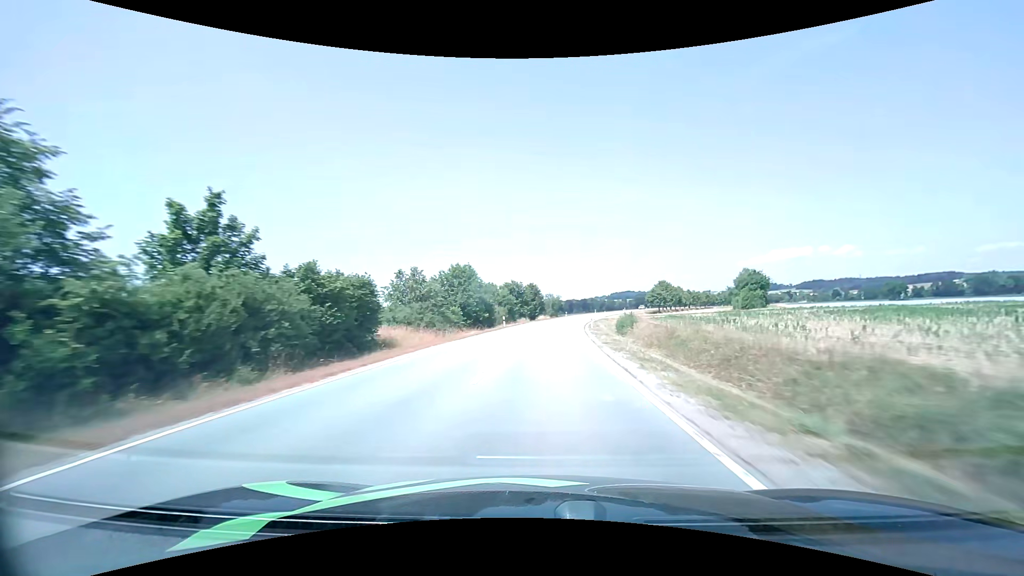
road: tertiary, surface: asphalt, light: Day
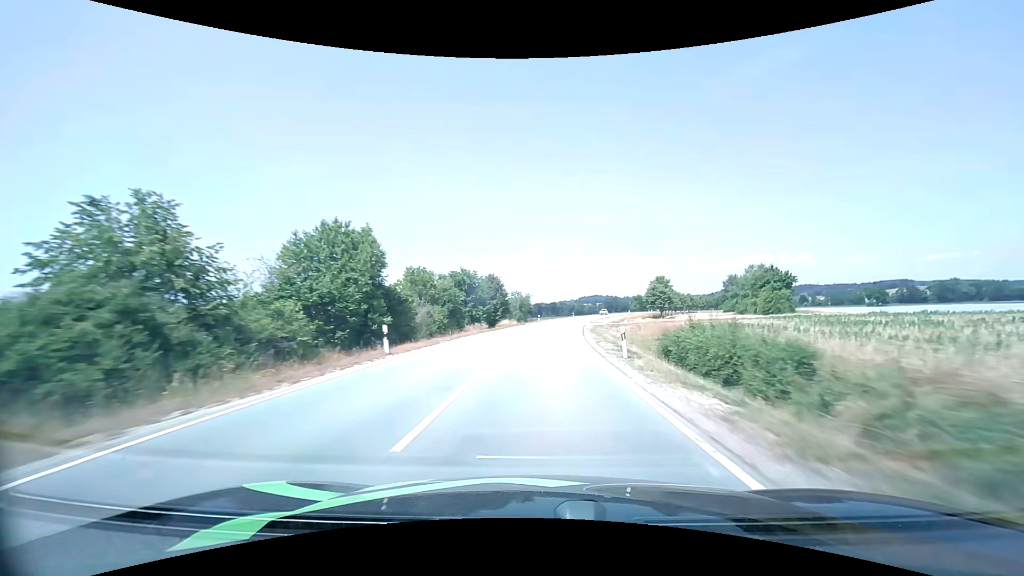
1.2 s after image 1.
(+0.9, +29.1) m; +3°
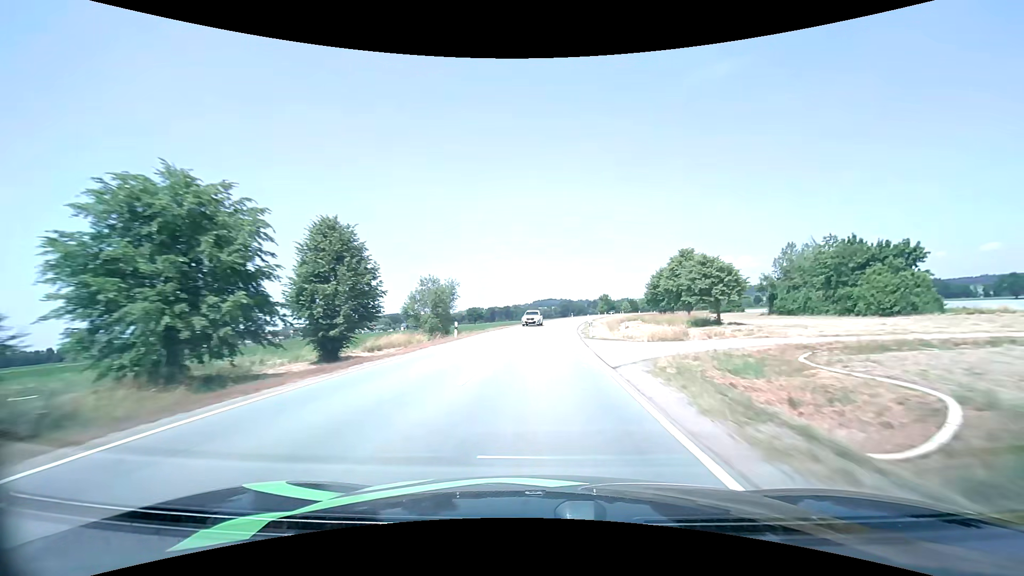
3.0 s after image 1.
(+2.3, +44.2) m; +5°
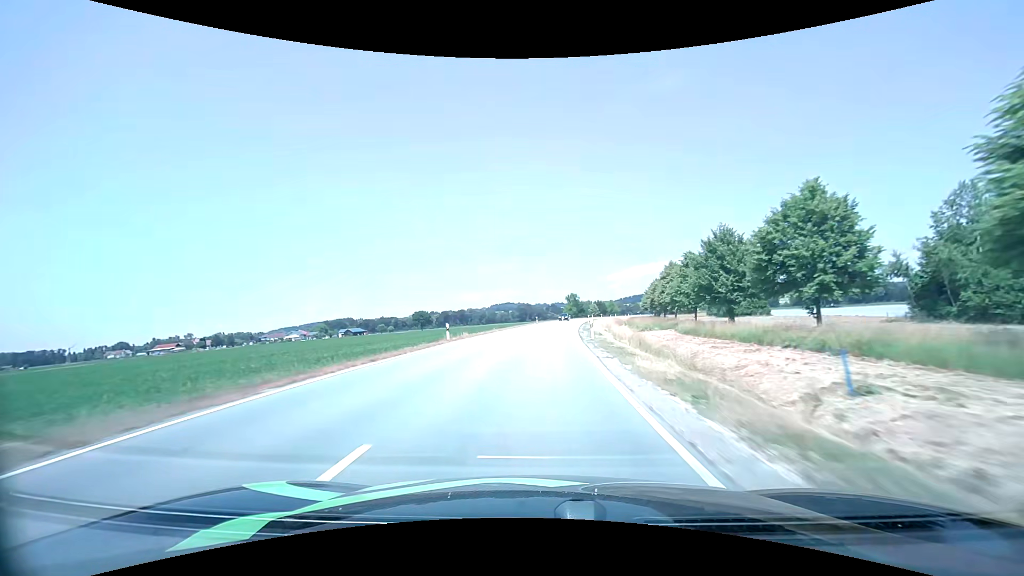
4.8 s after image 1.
(+1.8, +44.8) m; +5°
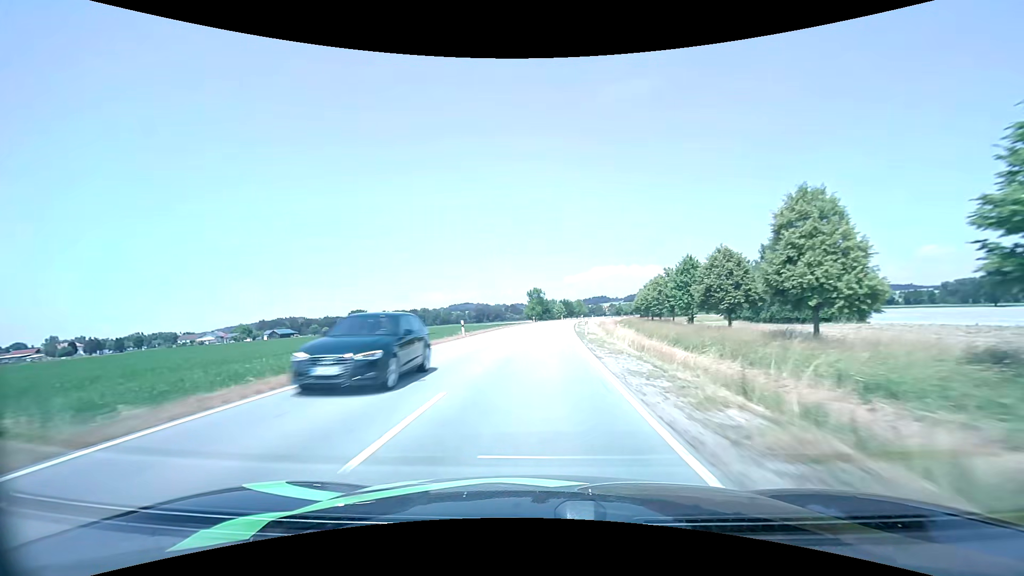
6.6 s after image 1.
(+2.0, +45.1) m; +5°
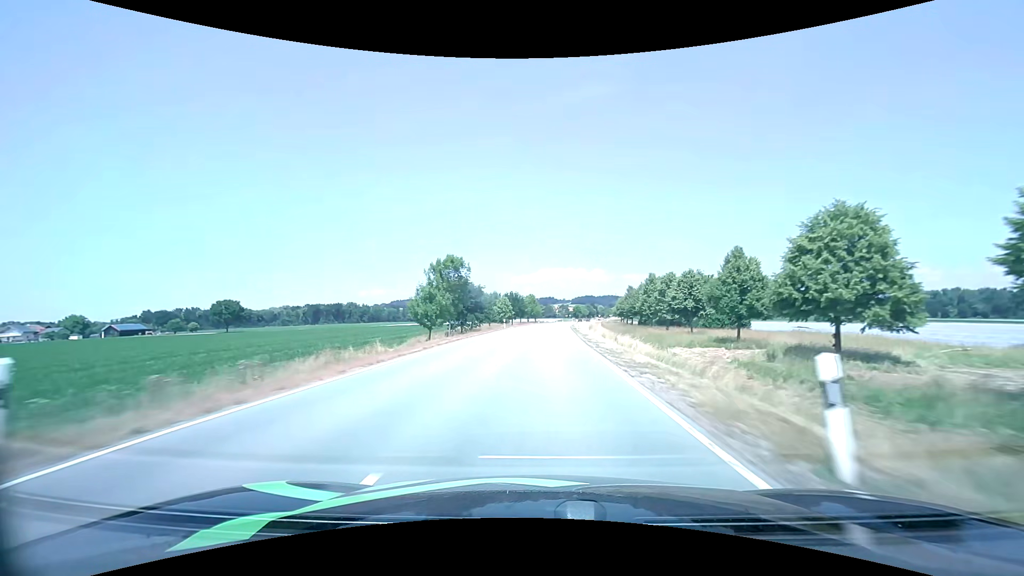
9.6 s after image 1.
(+3.9, +77.1) m; +6°
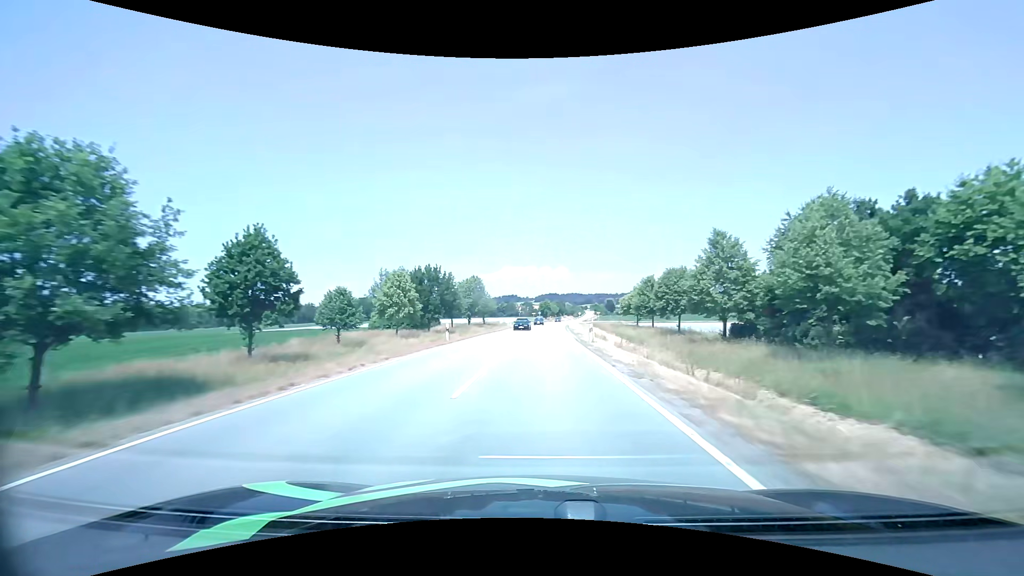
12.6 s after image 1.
(+3.2, +77.1) m; +4°
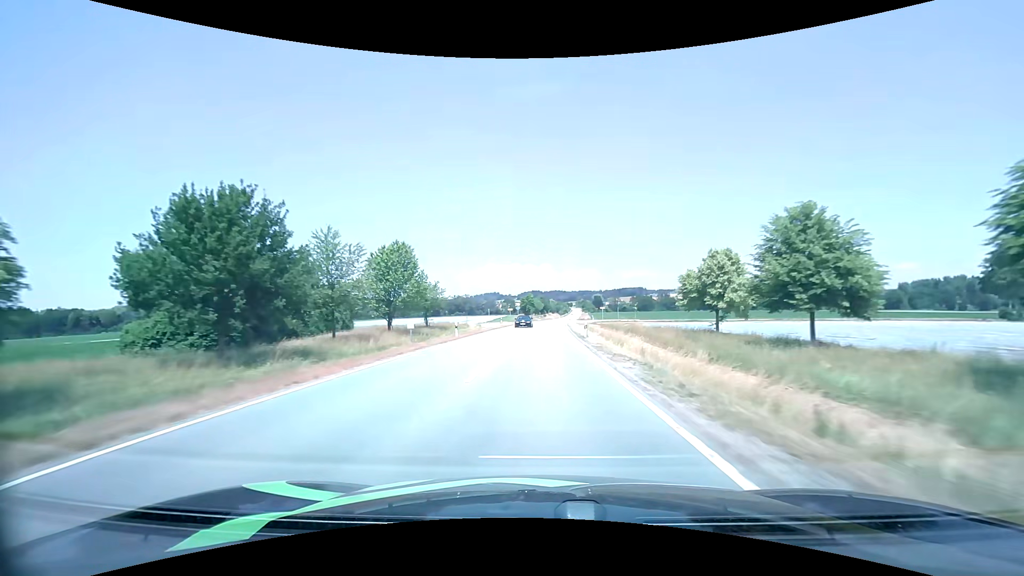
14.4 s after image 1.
(+0.9, +46.7) m; +2°
(0, +10) (0, +20) (0, +30) (+1, +40) (+1, +50) (+1, +60) (+2, +70) (+2, +80) (+3, +90) (+4, +100) m
